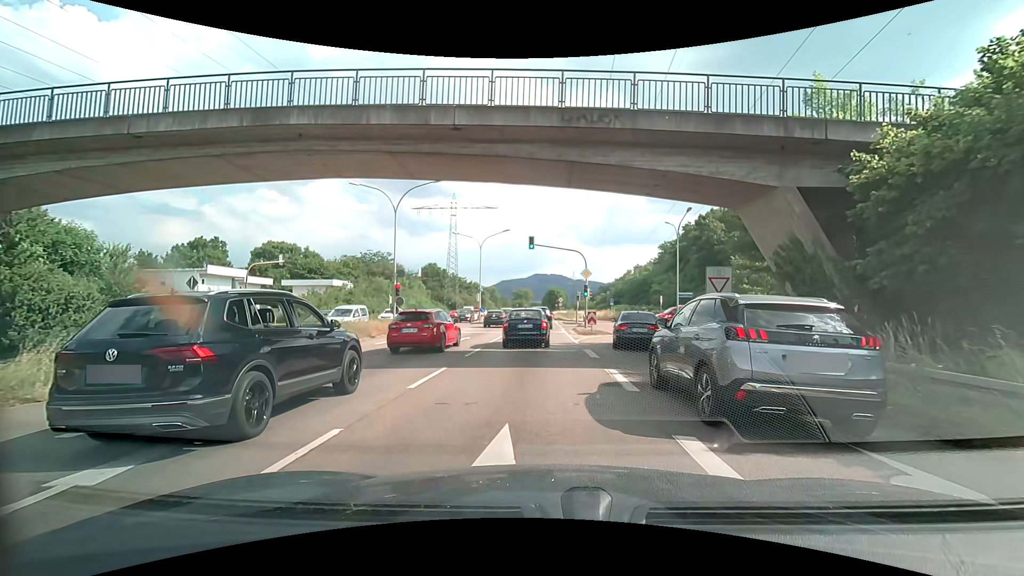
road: trunk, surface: asphalt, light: Day
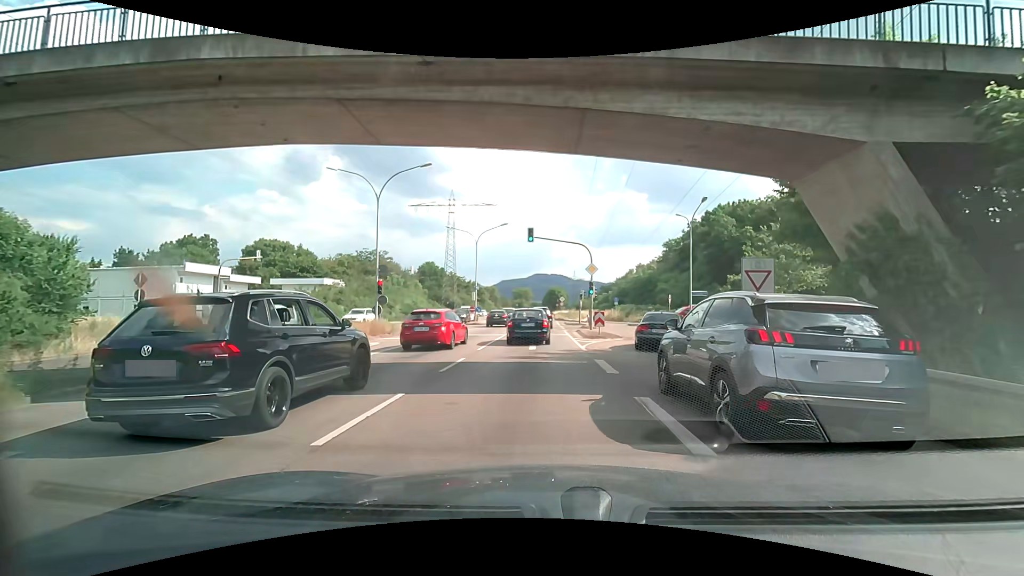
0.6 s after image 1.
(0.0, +3.8) m; 0°
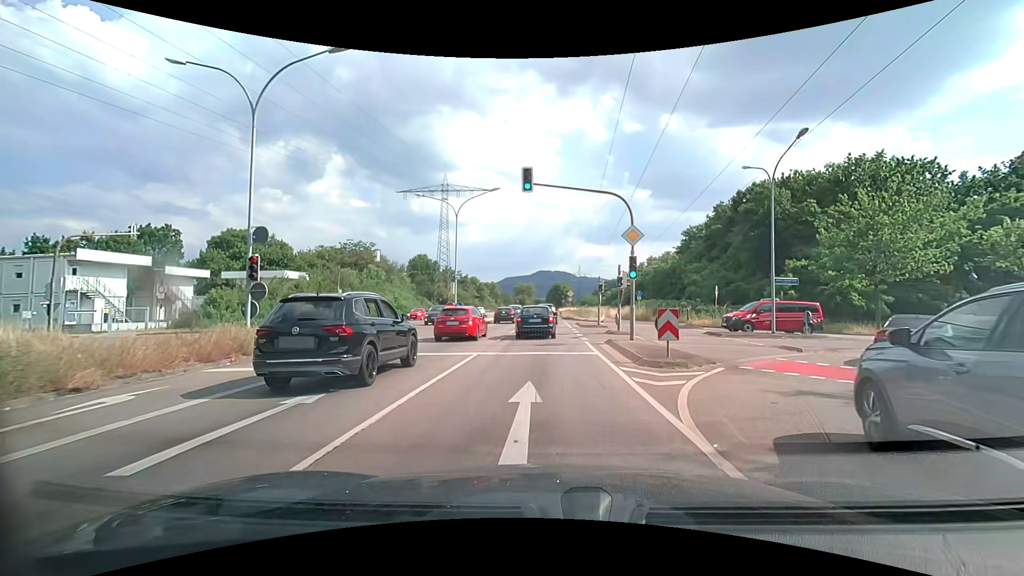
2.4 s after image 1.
(-0.1, +13.4) m; -1°
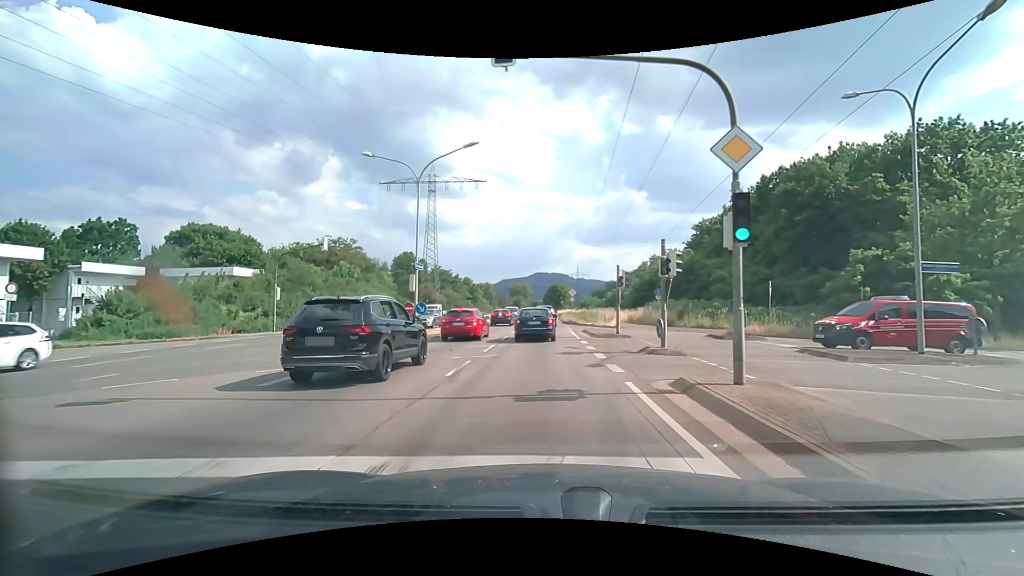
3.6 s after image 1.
(0.0, +10.3) m; 0°
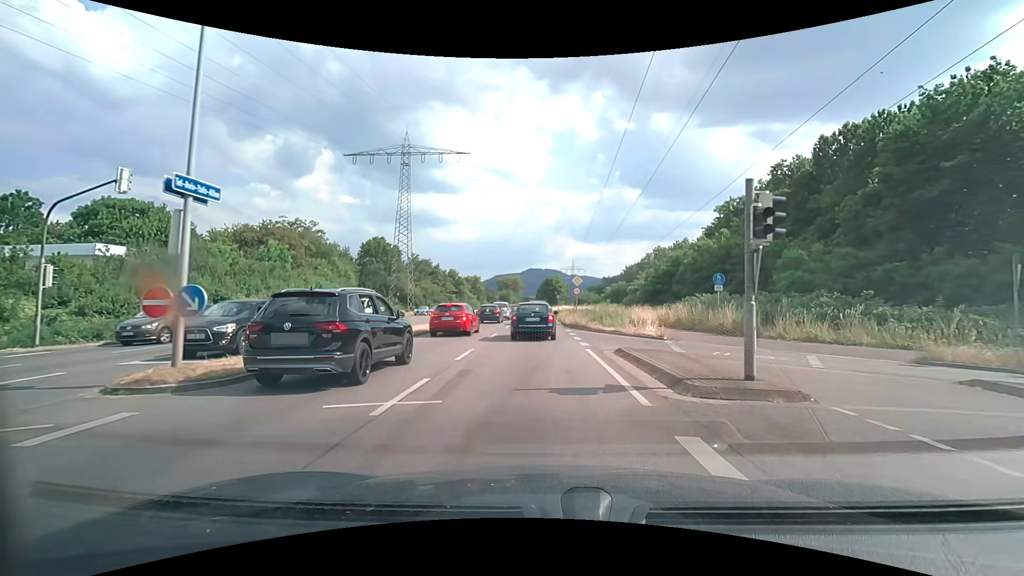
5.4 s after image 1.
(+0.1, +16.1) m; +1°
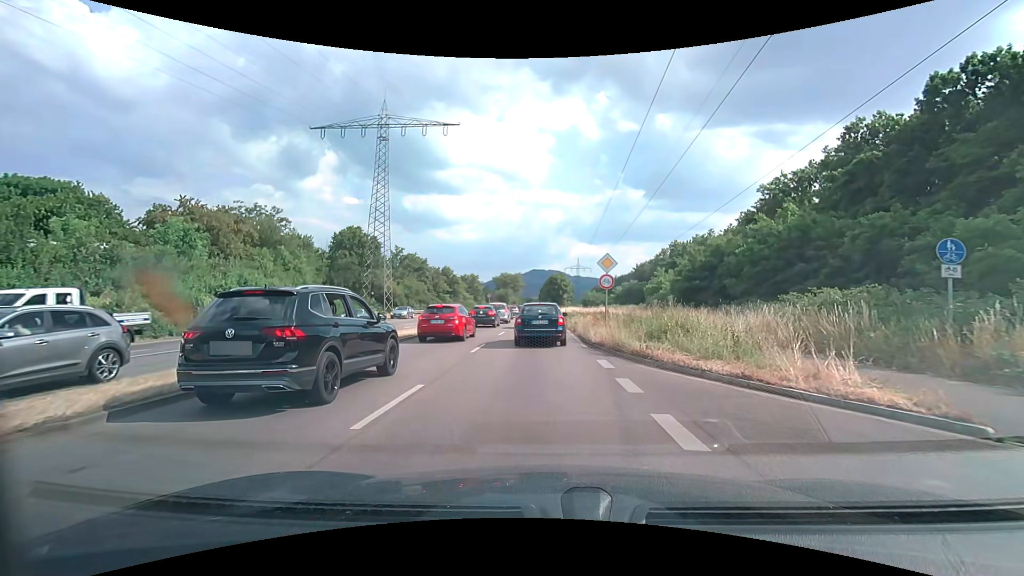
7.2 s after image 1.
(-0.1, +14.5) m; -1°
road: primary
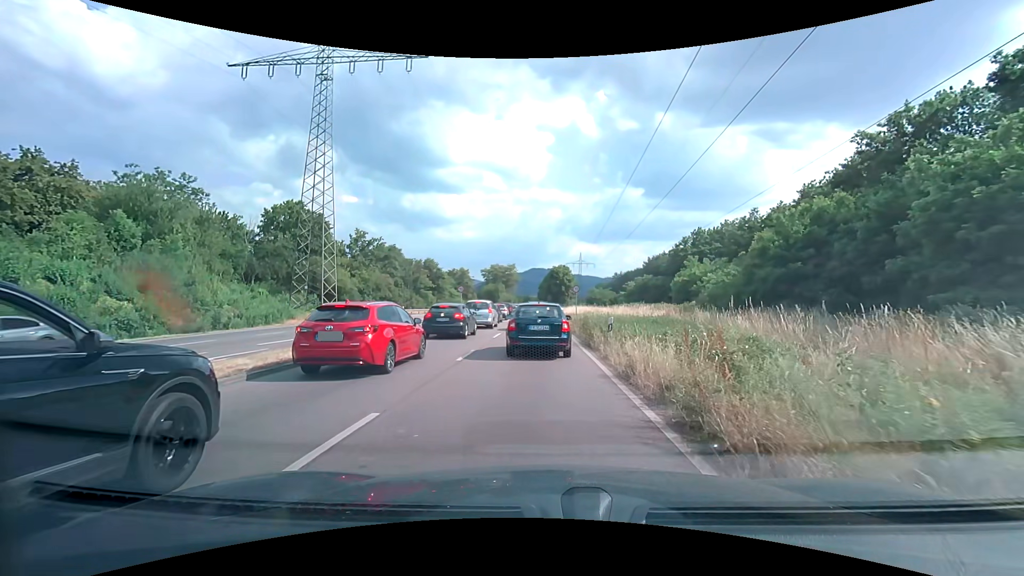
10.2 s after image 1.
(+0.1, +20.0) m; 0°
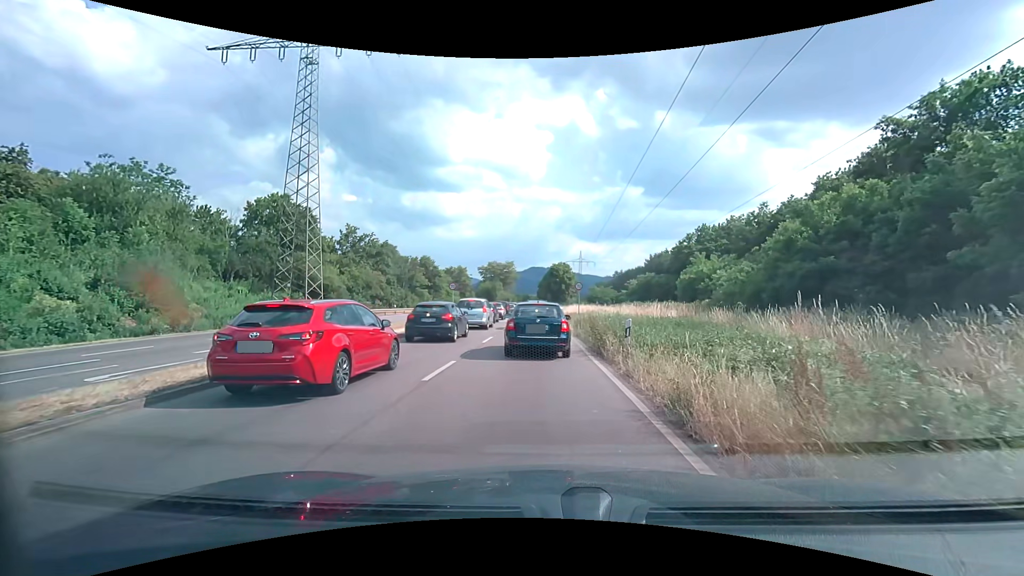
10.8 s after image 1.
(0.0, +3.4) m; +1°
(0, +10) (0, +20) (0, +30) (0, +40) (0, +50) (0, +60) (-1, +70) (-1, +80) (-1, +90) (-1, +100) m
